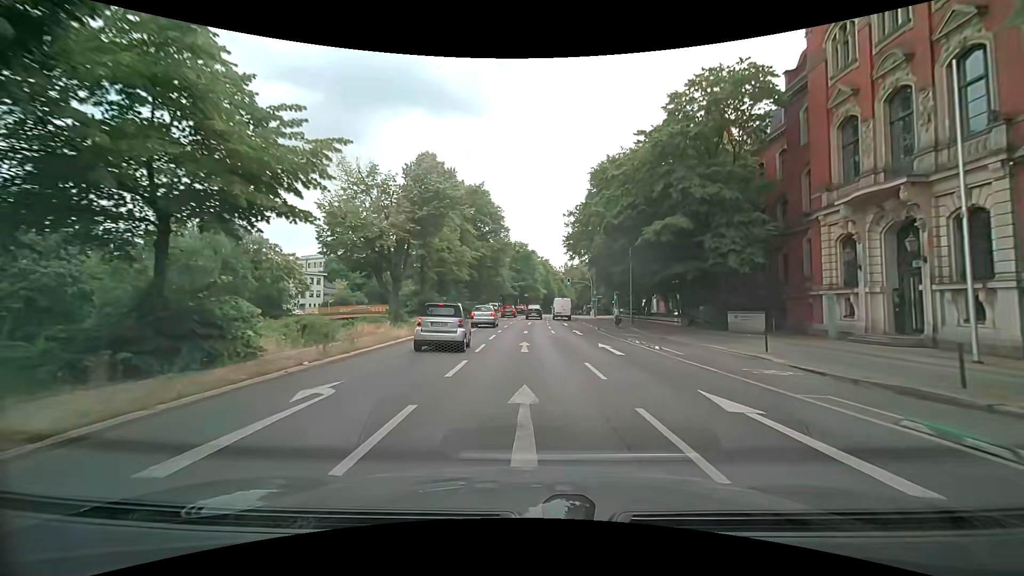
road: primary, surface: asphalt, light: Day
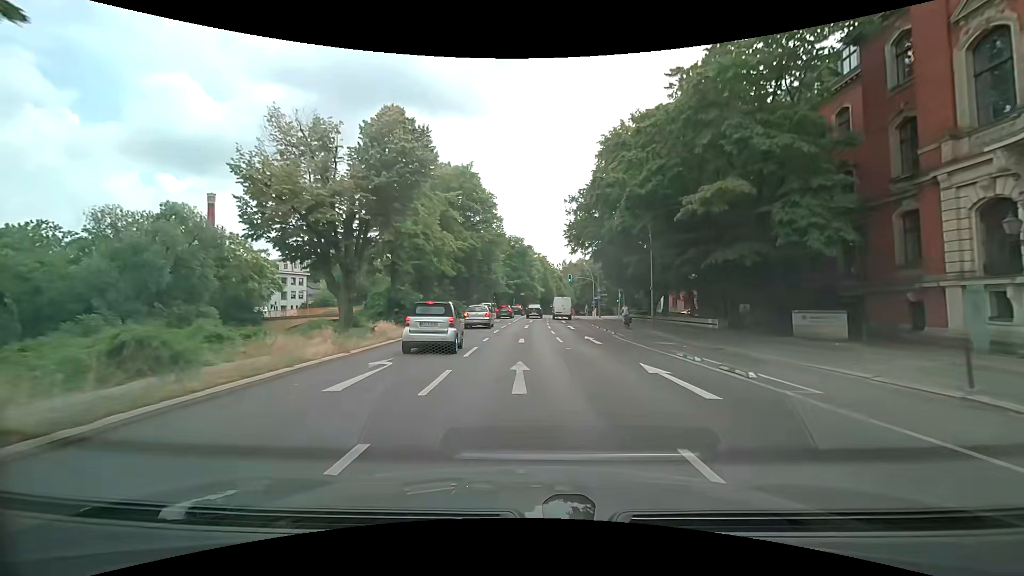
(0.0, +8.0) m; +1°
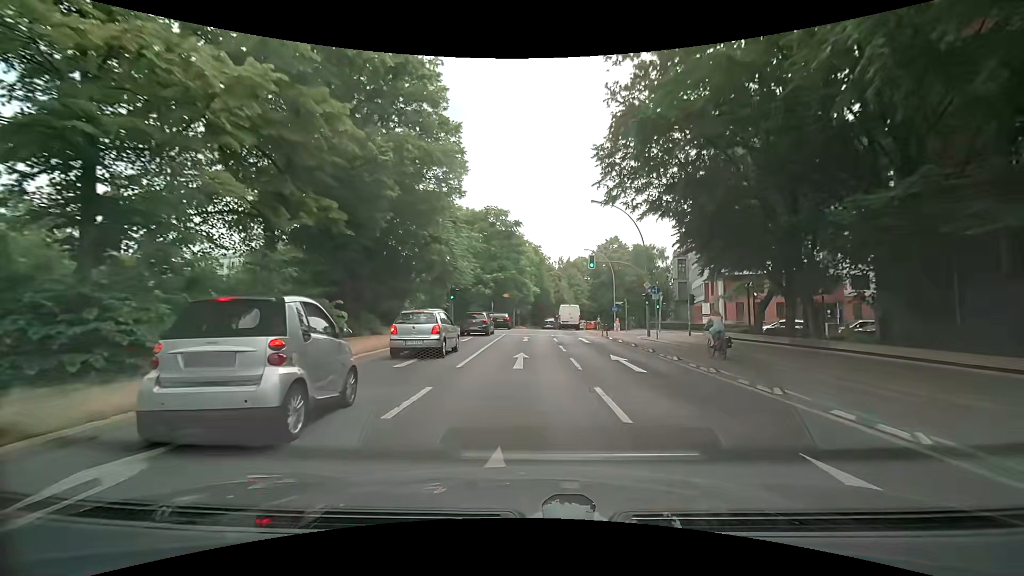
(+0.3, +31.7) m; +2°
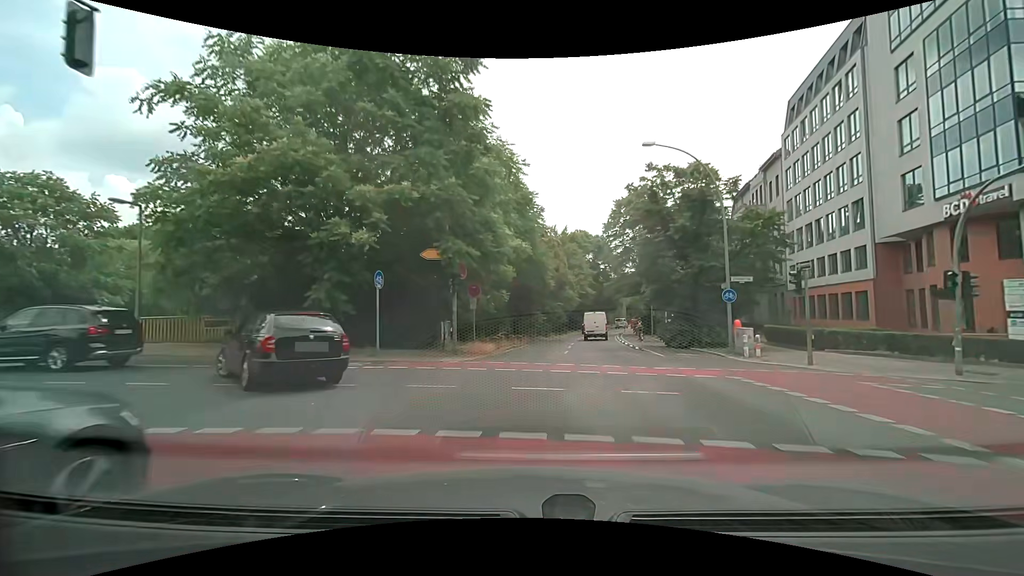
(+0.6, +37.8) m; +2°
